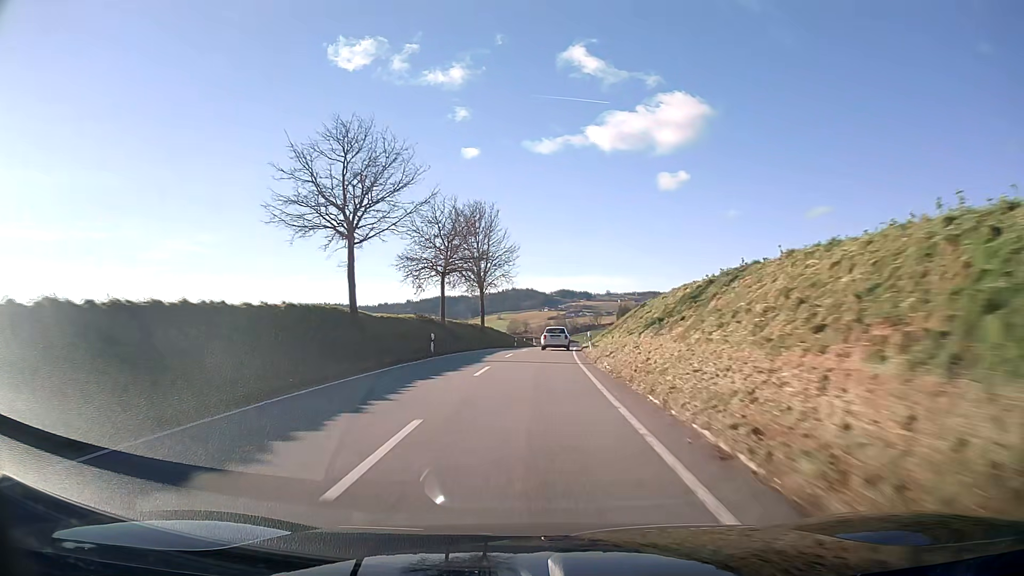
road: secondary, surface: asphalt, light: Day
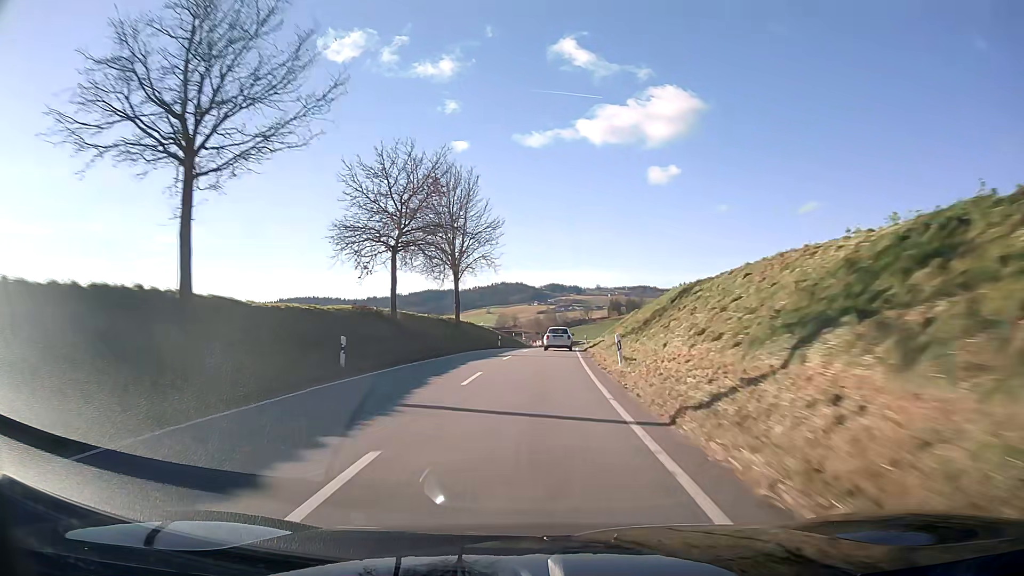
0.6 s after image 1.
(+0.1, +14.1) m; +1°
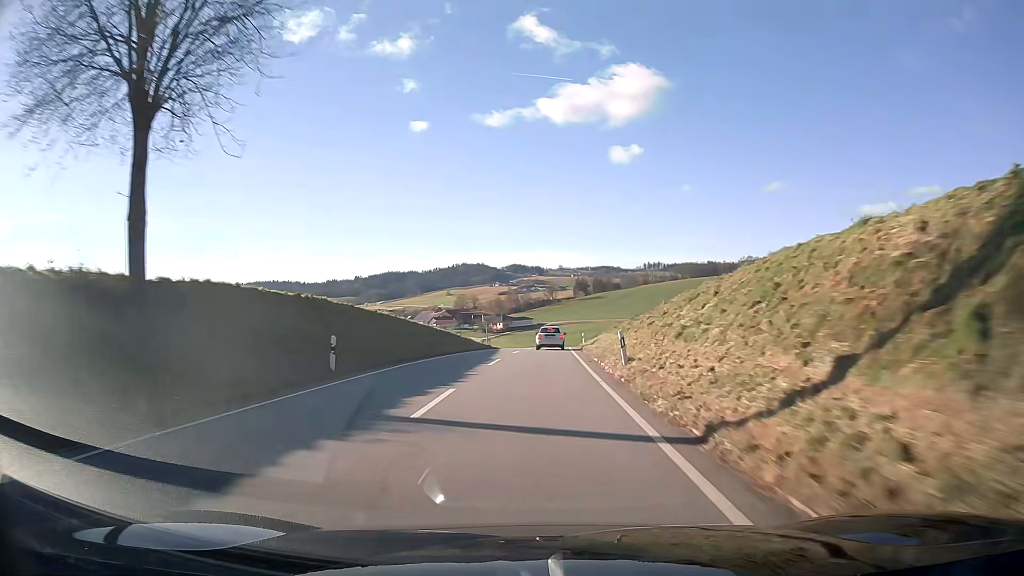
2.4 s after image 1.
(+1.1, +41.4) m; +3°
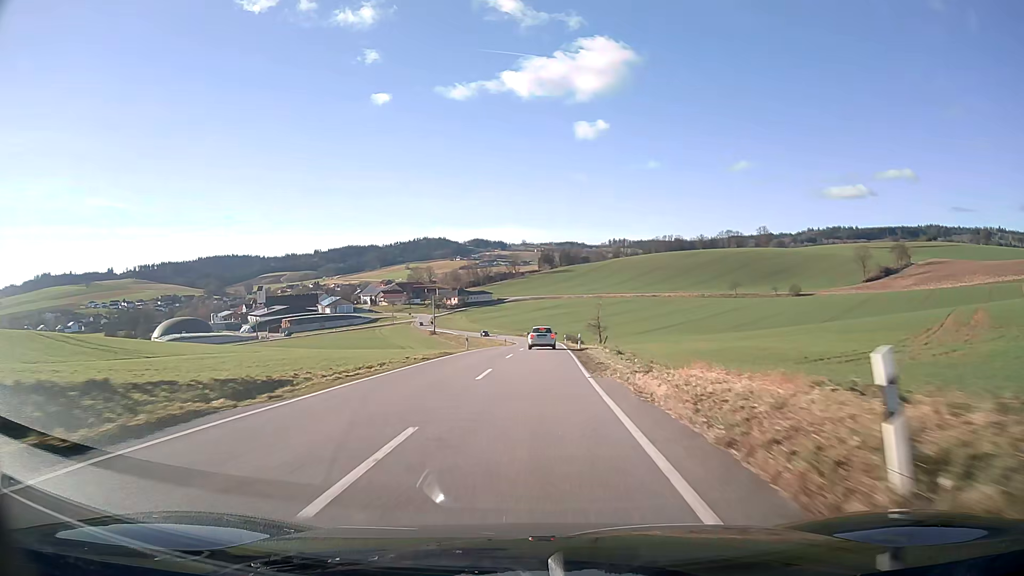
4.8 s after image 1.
(+1.4, +52.6) m; +3°
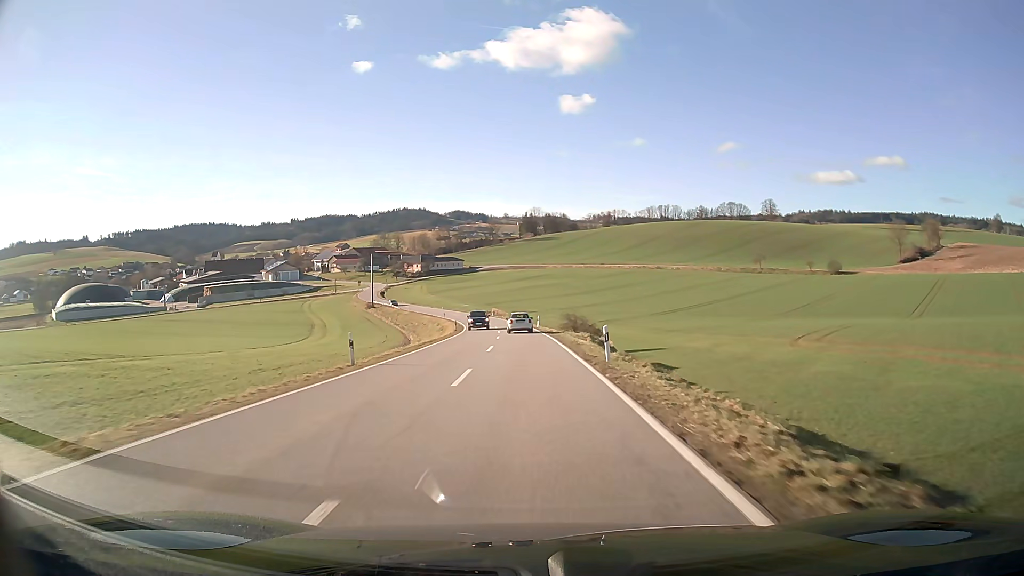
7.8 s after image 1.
(+1.0, +63.8) m; +1°
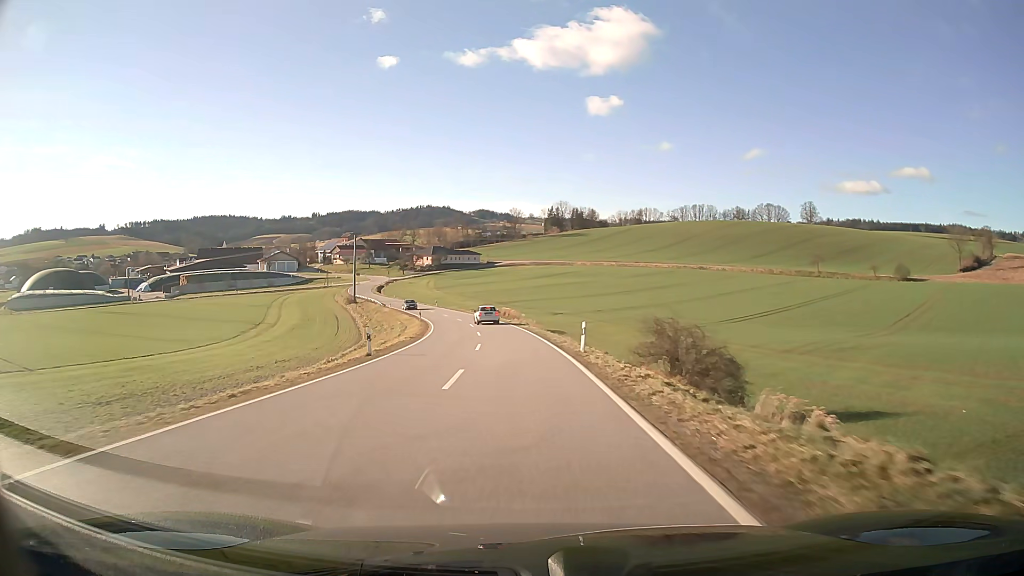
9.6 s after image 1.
(-0.6, +36.6) m; -2°
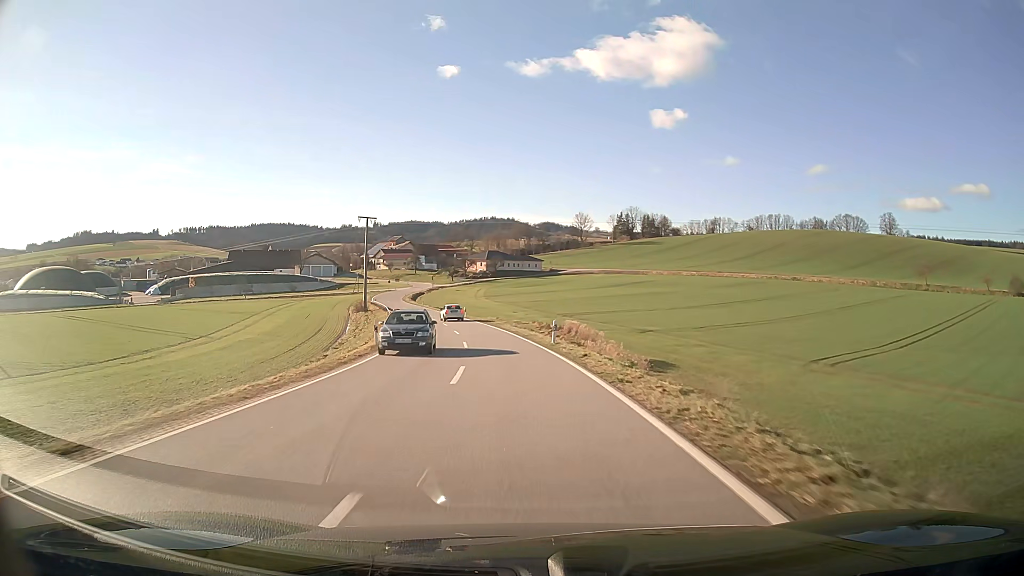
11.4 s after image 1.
(-1.6, +35.2) m; -6°
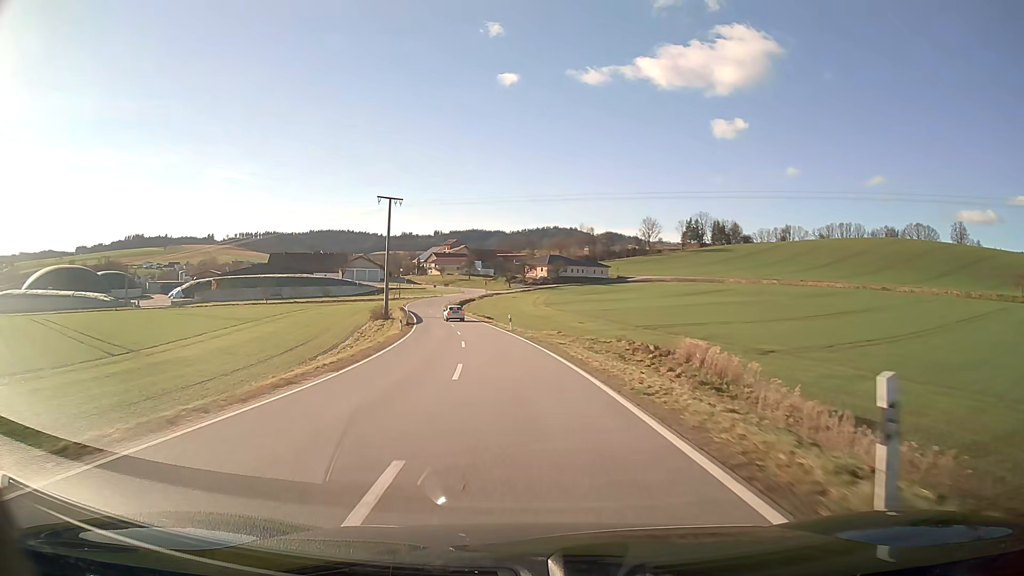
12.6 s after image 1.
(-1.0, +23.0) m; -5°
